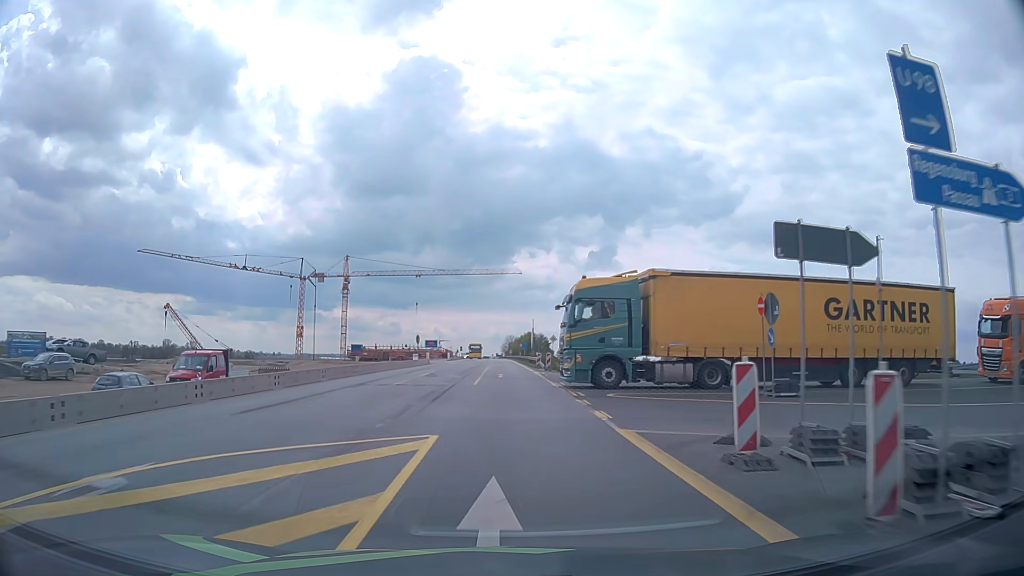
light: Day
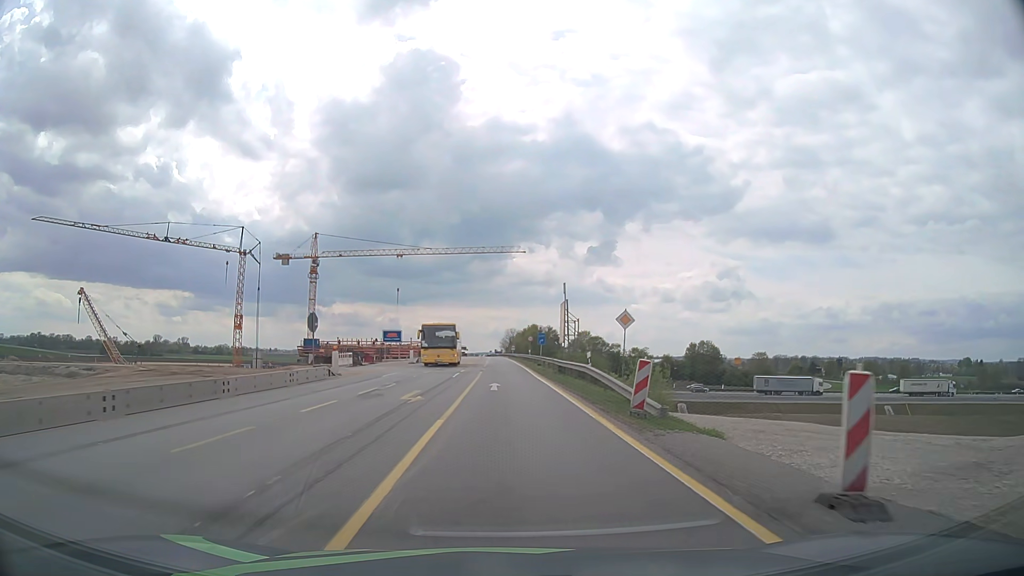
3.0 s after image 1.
(-0.1, +40.4) m; 0°
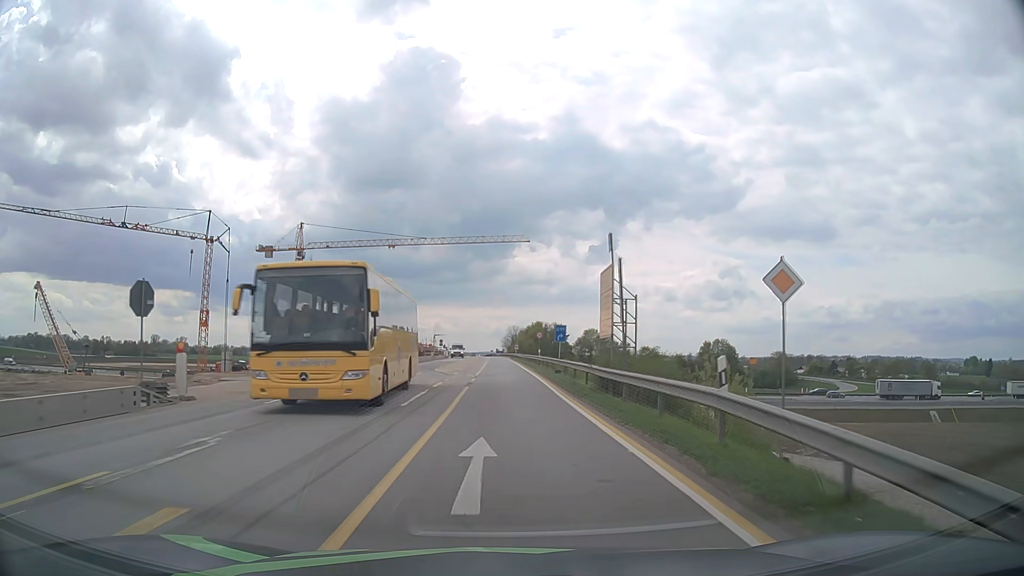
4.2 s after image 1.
(0.0, +16.4) m; 0°
(0, +10) (0, +20) (0, +30) (0, +40) (0, +50) (0, +60) (-1, +70) (-1, +80) (-1, +90) (-1, +100) m
